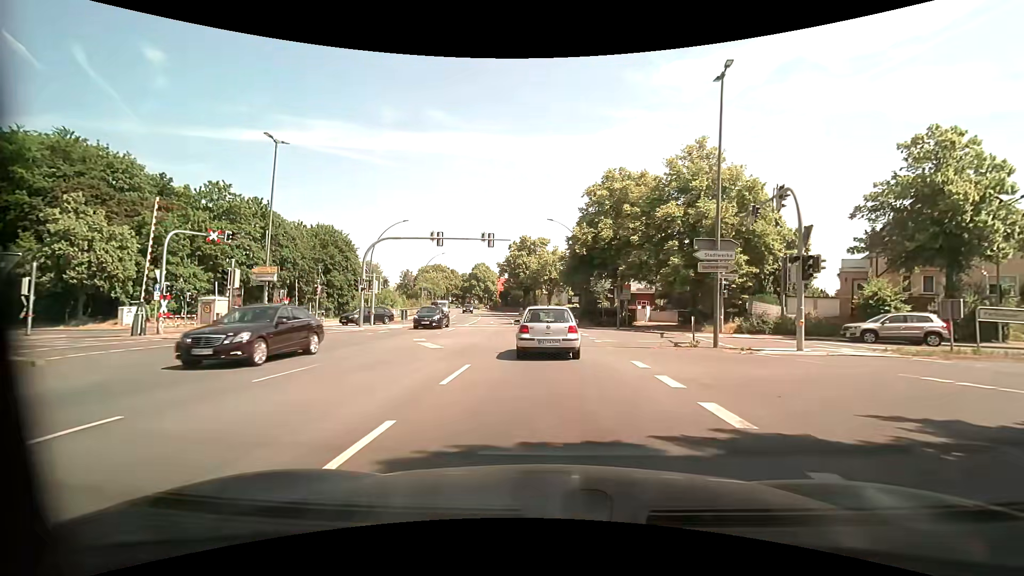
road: primary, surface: asphalt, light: Day
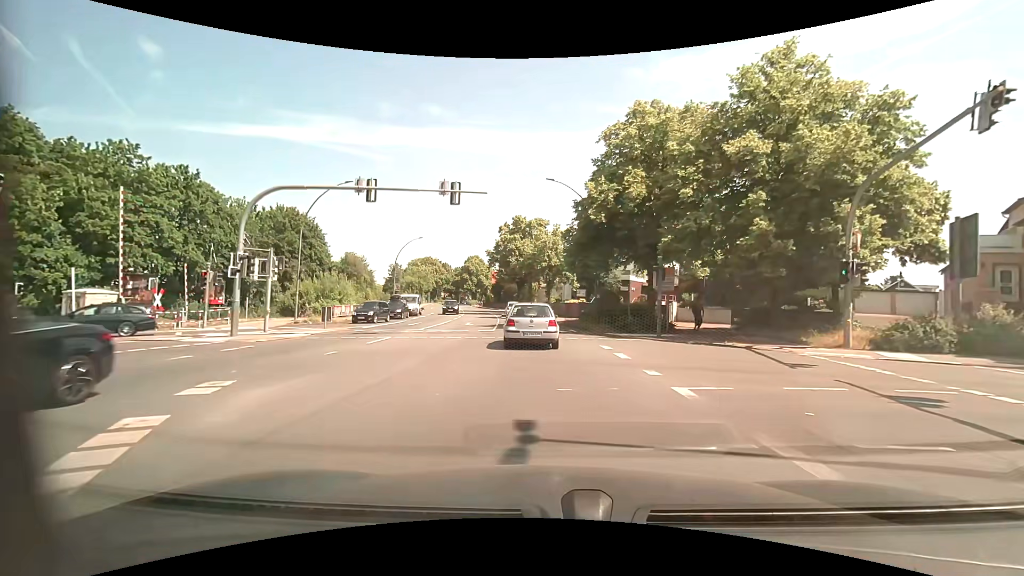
(+0.2, +13.9) m; +1°
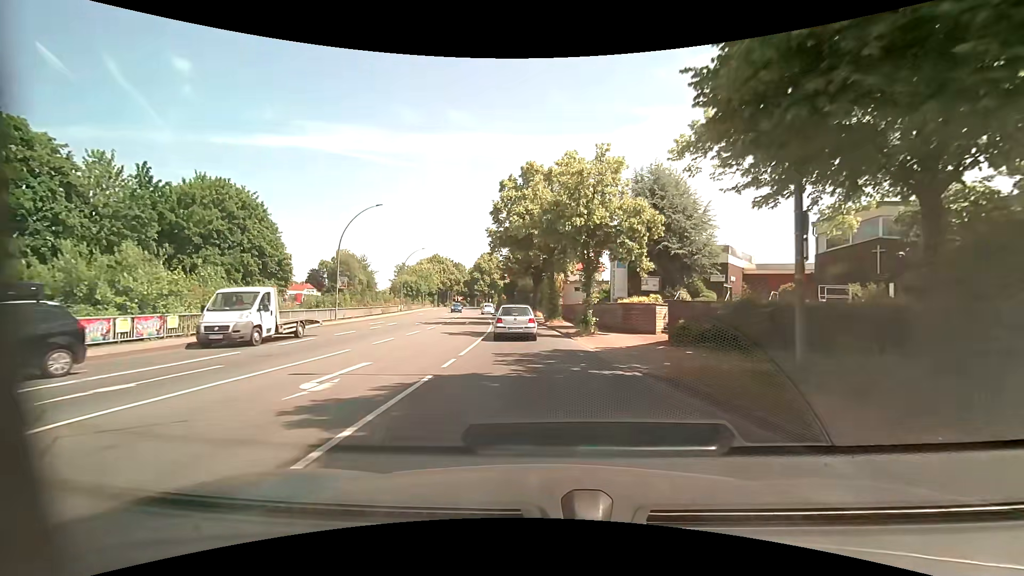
(-0.4, +24.6) m; -3°
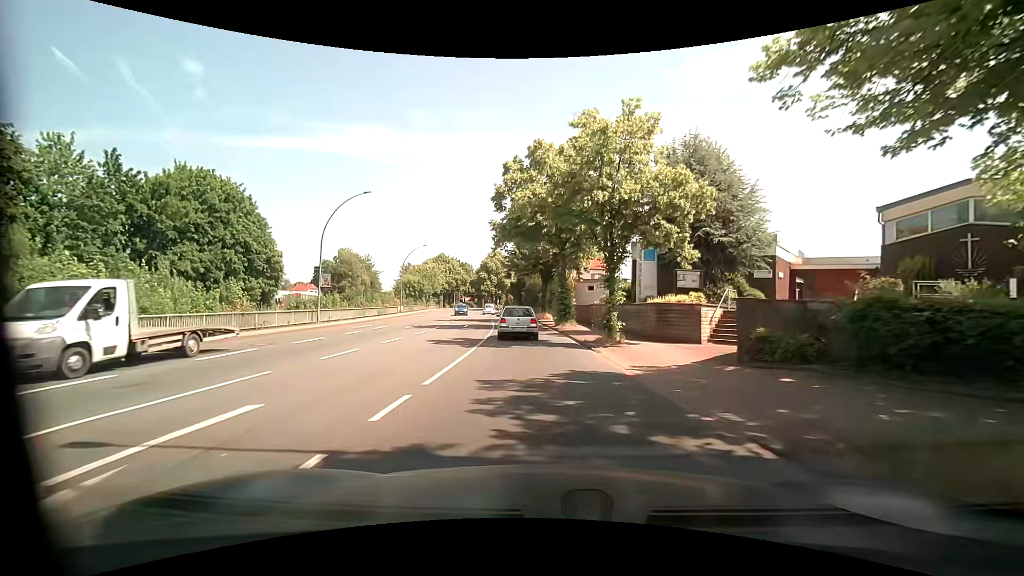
(0.0, +5.2) m; -1°
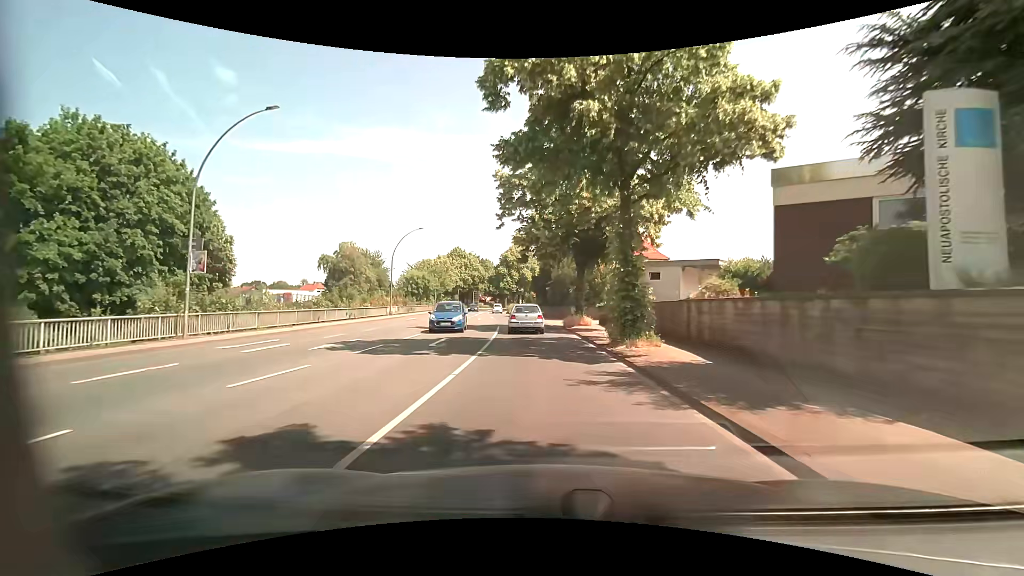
(-0.4, +16.7) m; -3°
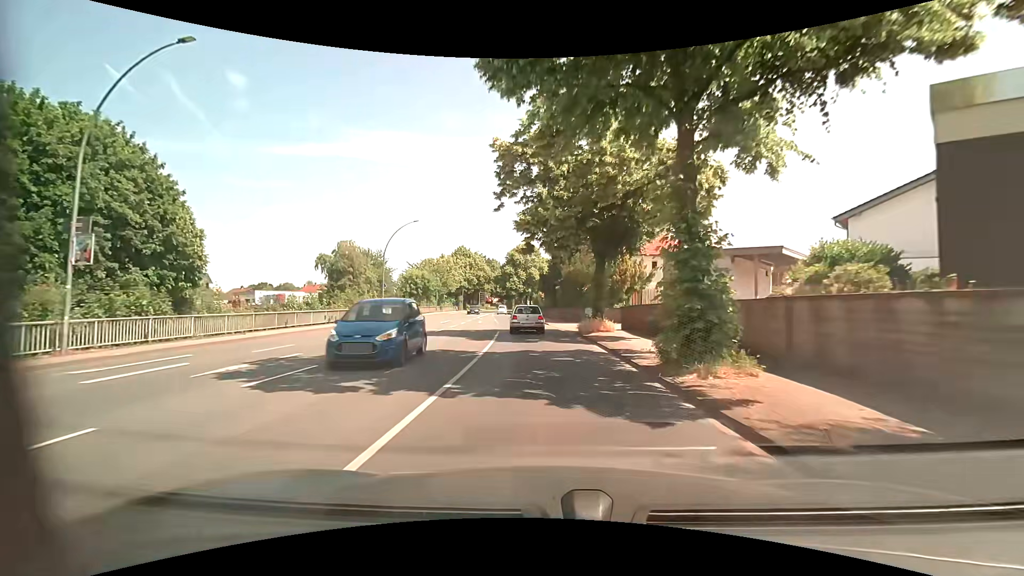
(-0.1, +6.0) m; -2°
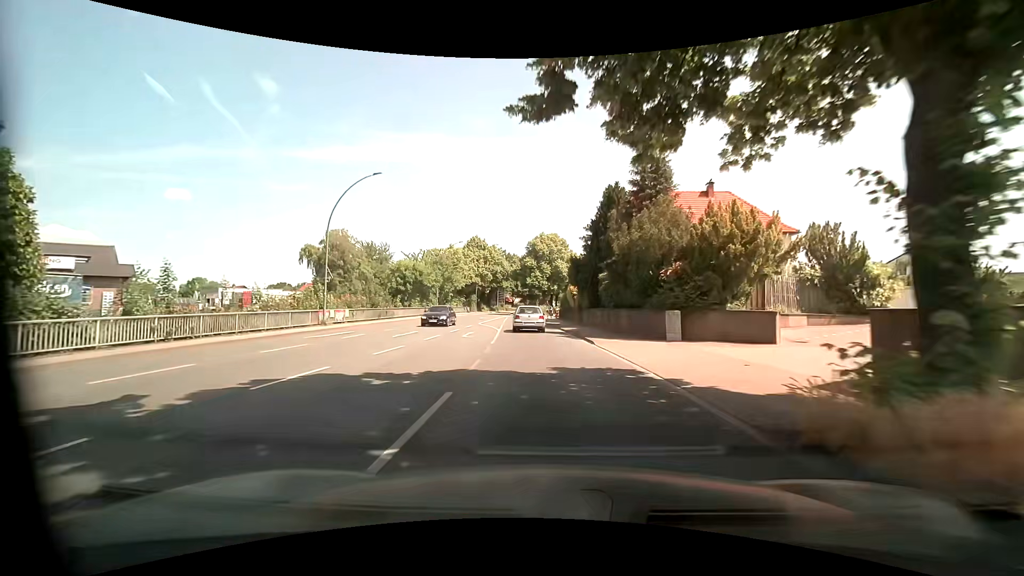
(-0.1, +19.0) m; -2°
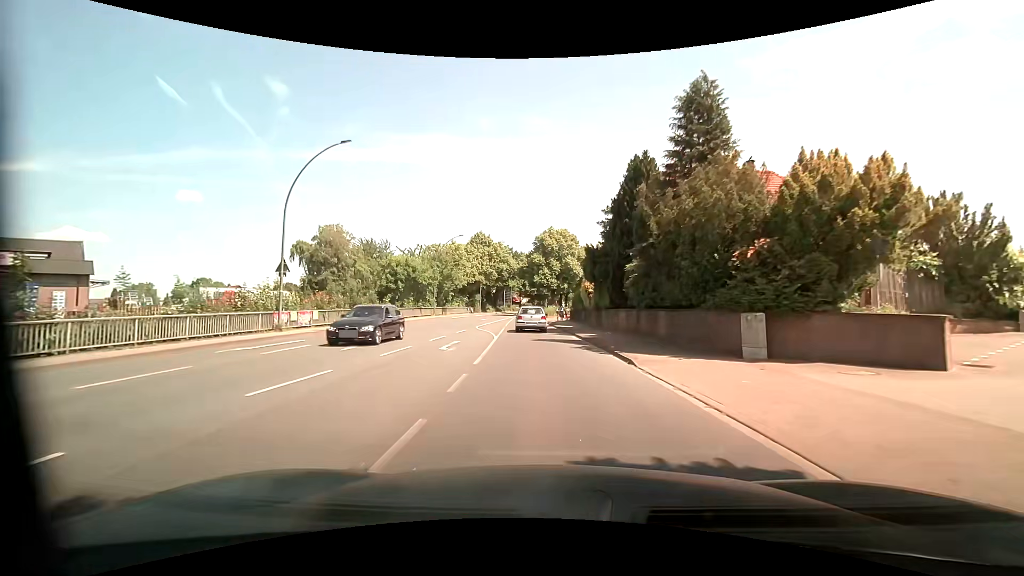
(0.0, +6.6) m; +1°
(0, +10) (-1, +20) (-1, +30) (-2, +40) (-3, +50) (-3, +60) (-4, +70) (-4, +80) (-4, +90) (-4, +100) m
